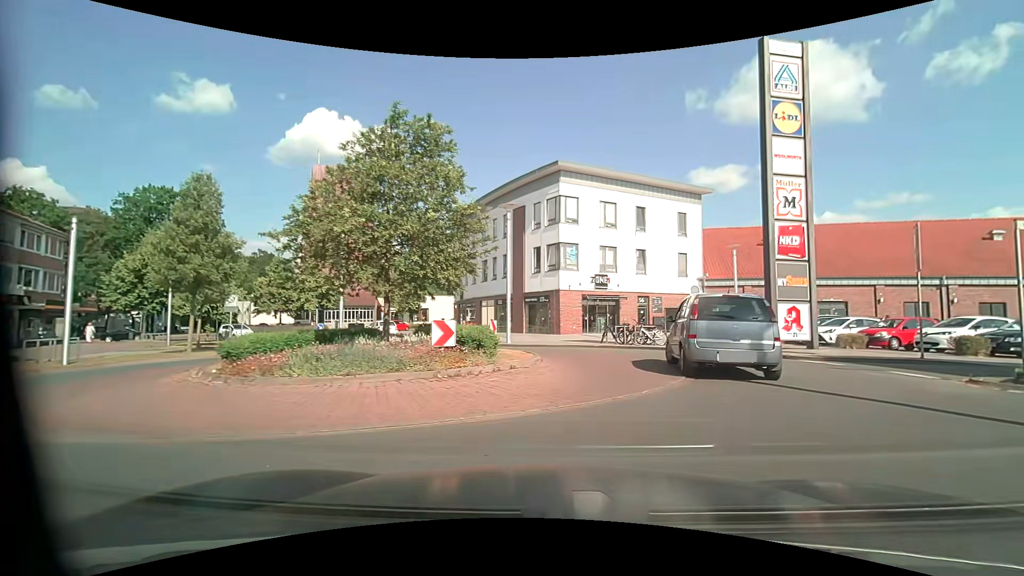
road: residential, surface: asphalt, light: Day
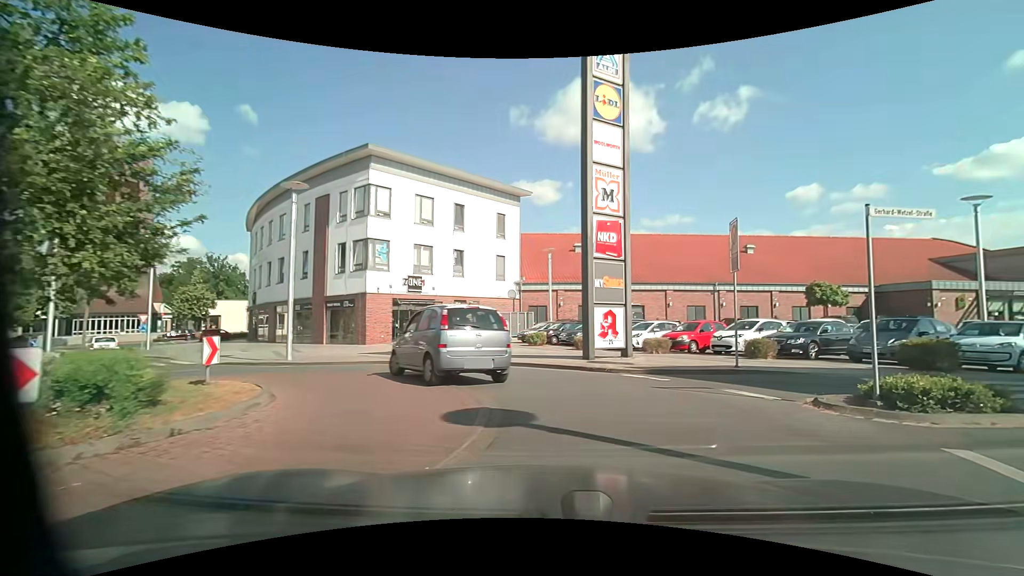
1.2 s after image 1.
(+0.7, +4.2) m; +20°
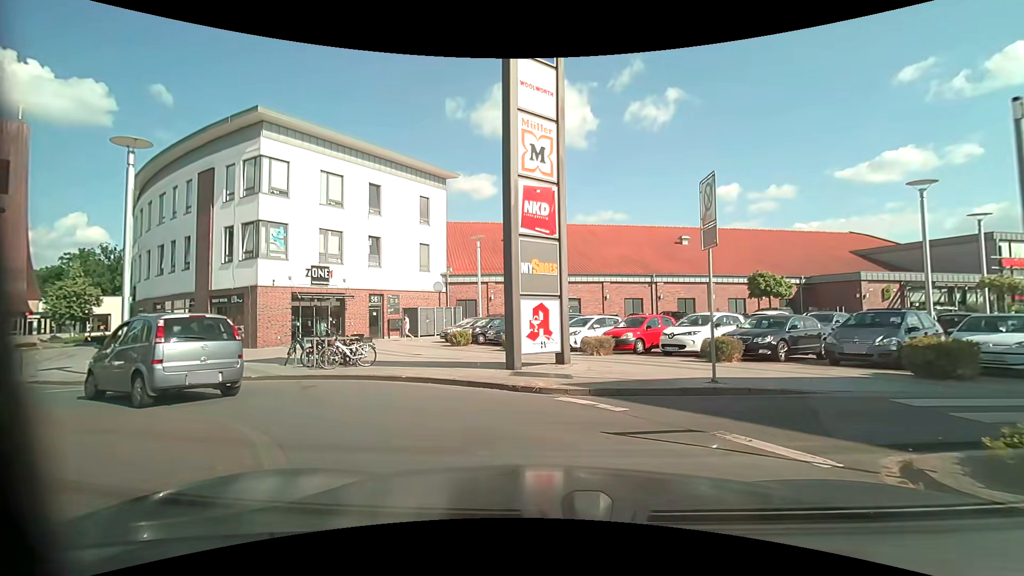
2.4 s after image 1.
(+0.4, +4.2) m; +7°
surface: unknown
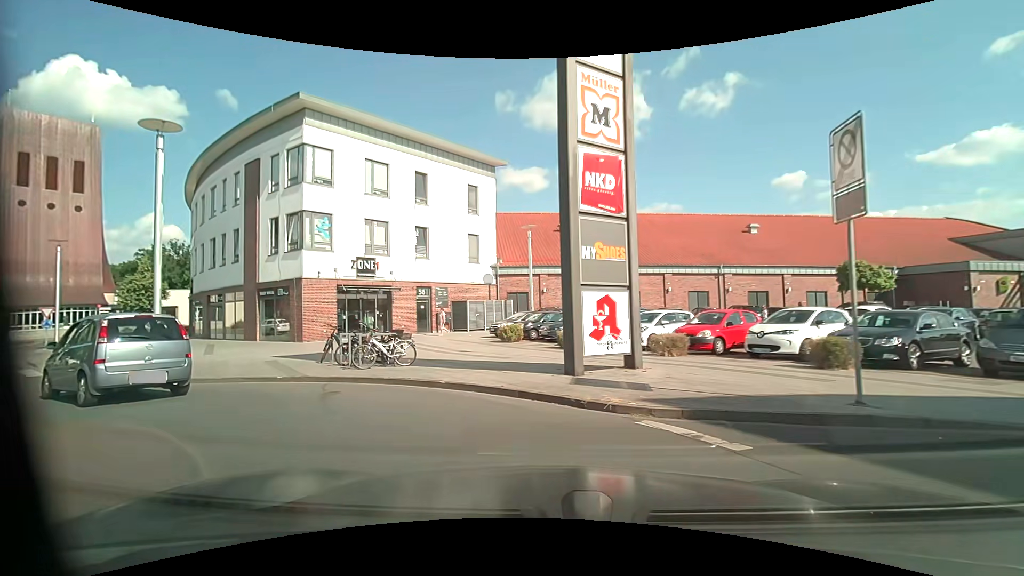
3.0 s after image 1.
(-0.1, +2.1) m; -4°
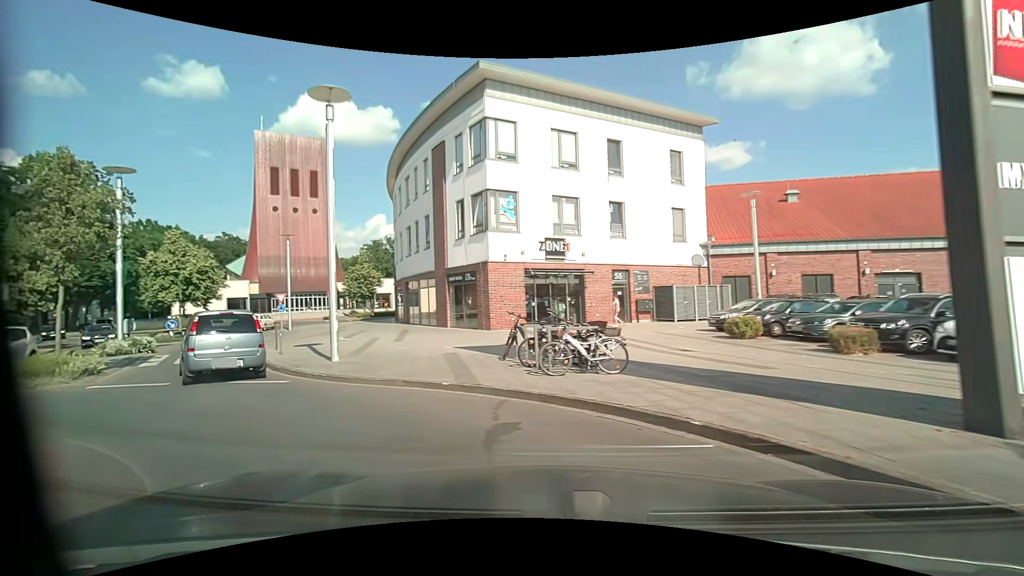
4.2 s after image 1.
(-0.8, +4.2) m; -22°
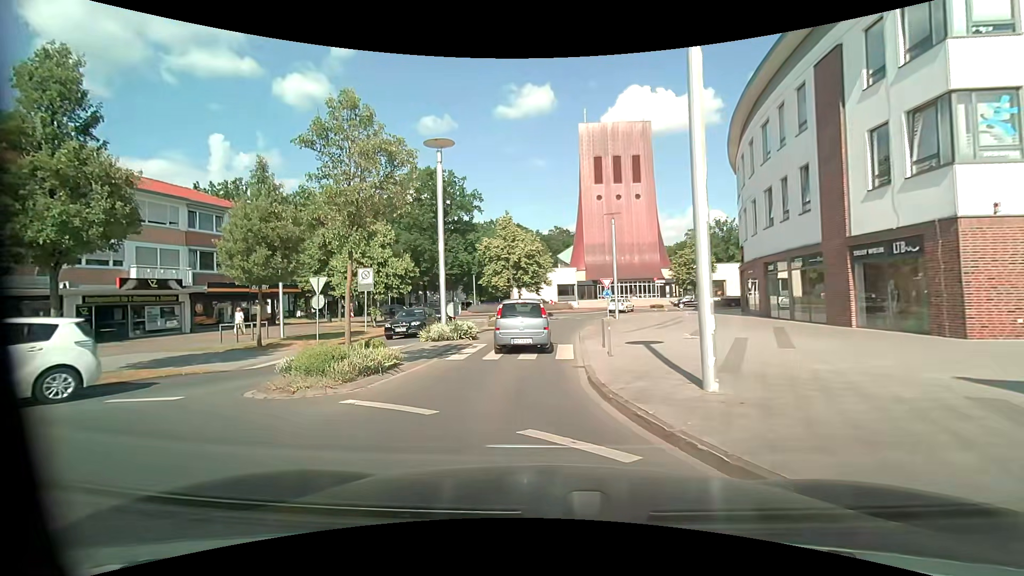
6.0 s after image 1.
(-2.5, +6.8) m; -35°
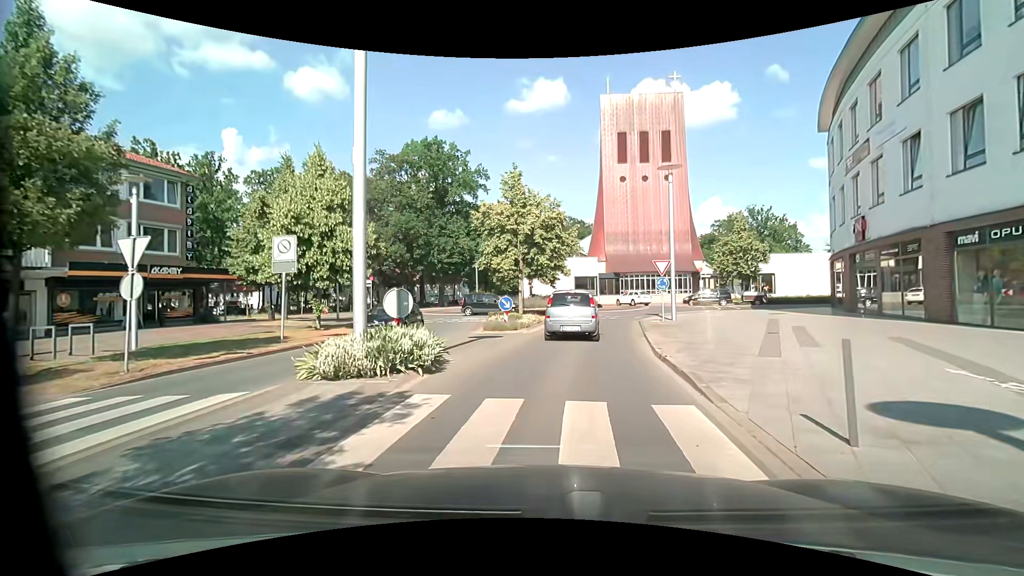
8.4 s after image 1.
(-0.8, +11.3) m; -3°
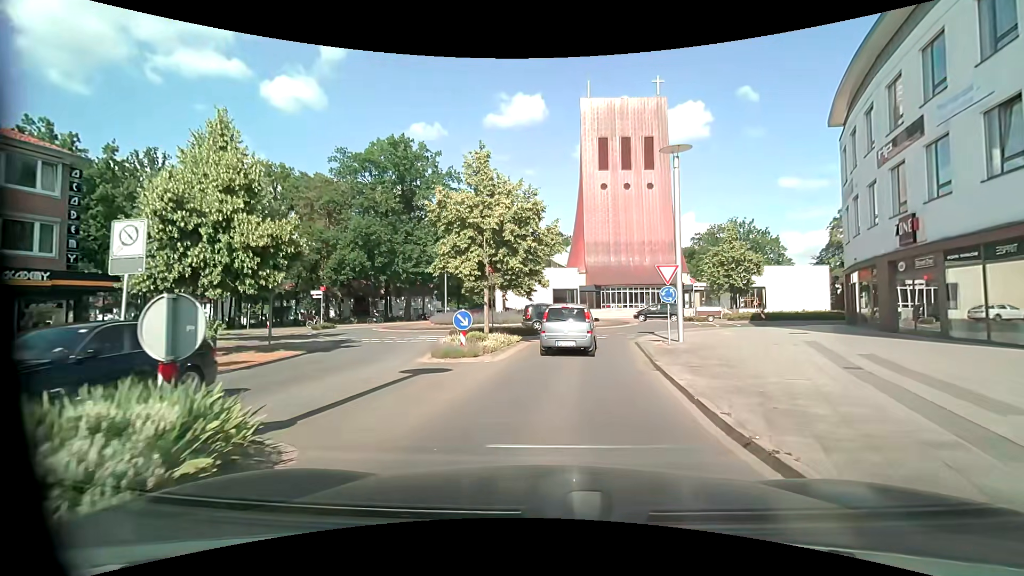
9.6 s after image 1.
(+0.3, +5.6) m; +5°
